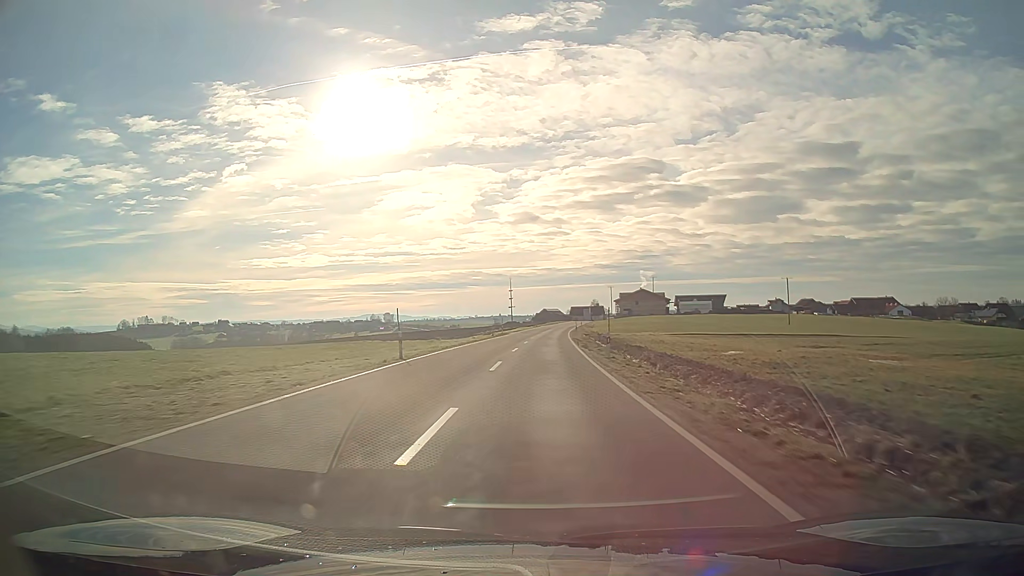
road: tertiary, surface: asphalt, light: Day
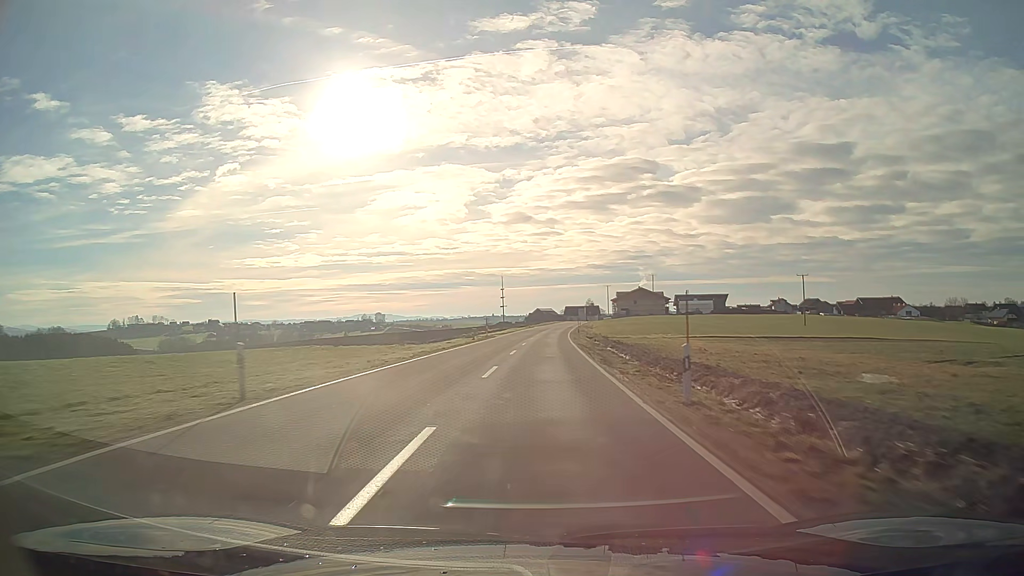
(+0.1, +14.0) m; +1°
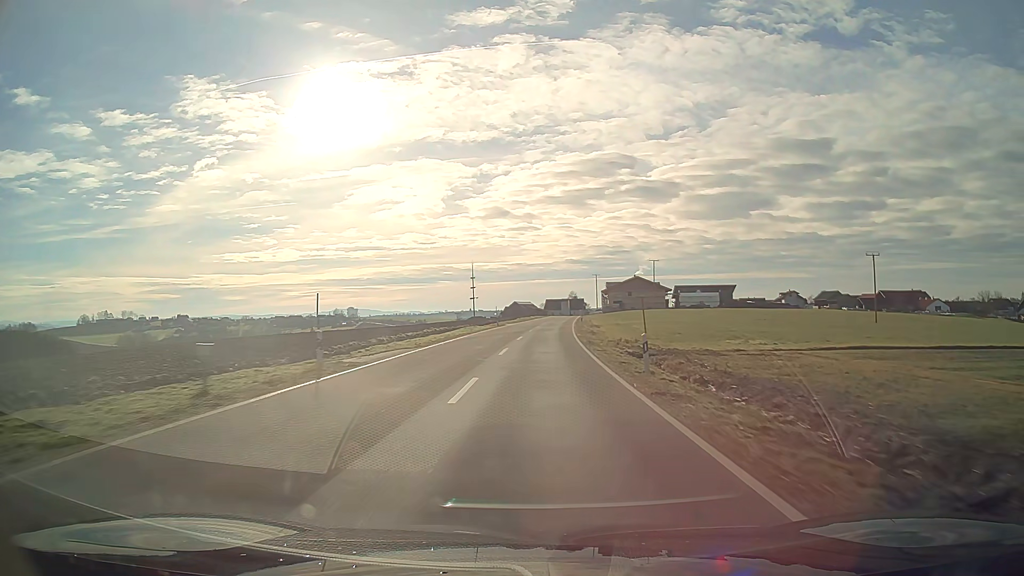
(+0.7, +41.7) m; +2°
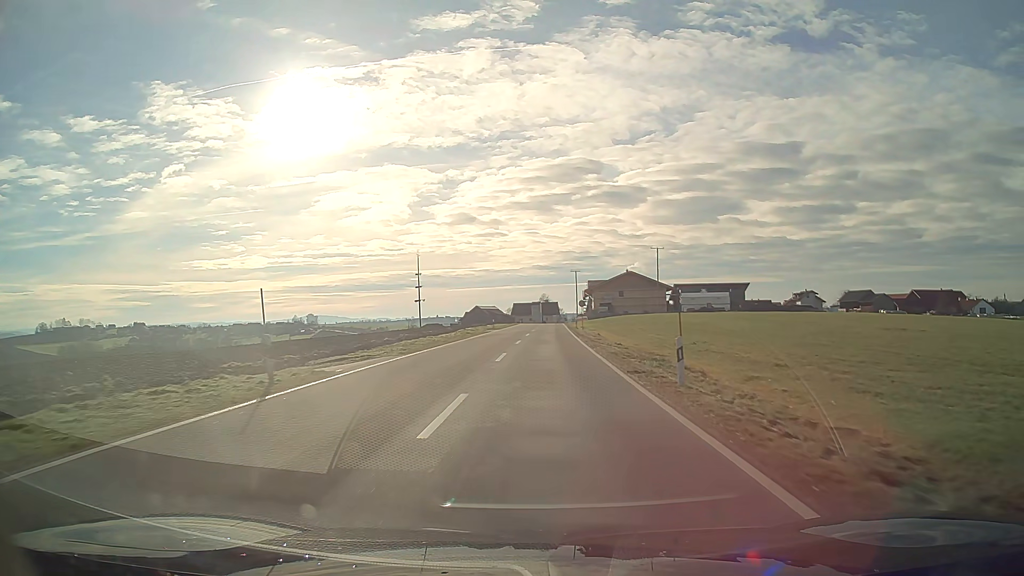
(+1.1, +50.2) m; +3°
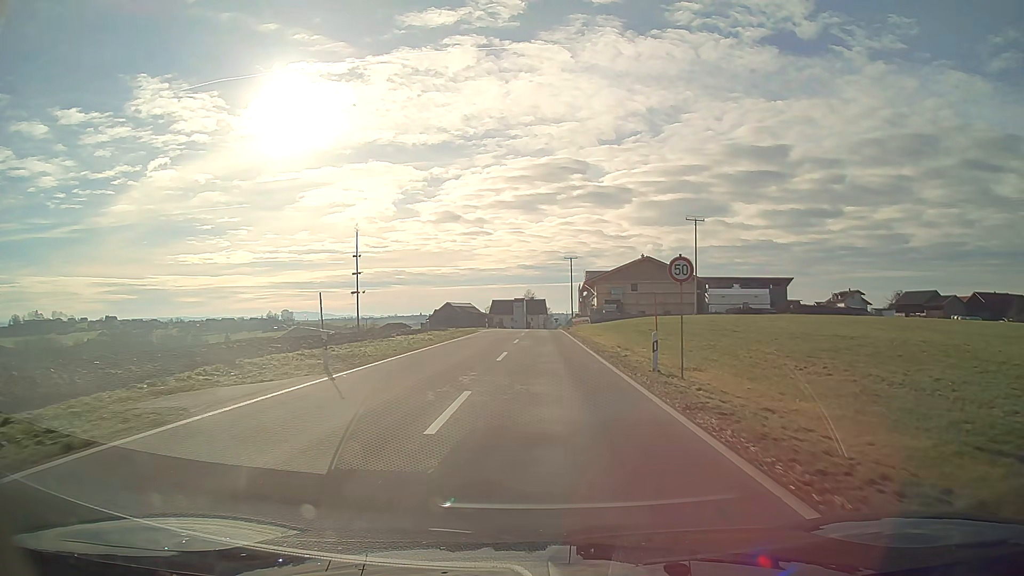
(+0.6, +46.7) m; +1°
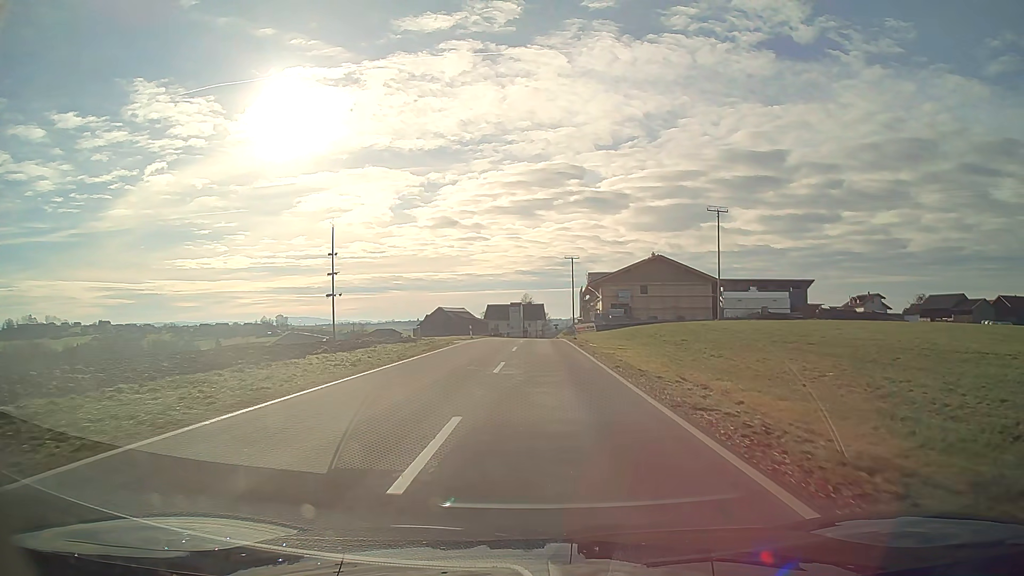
(0.0, +14.0) m; 0°
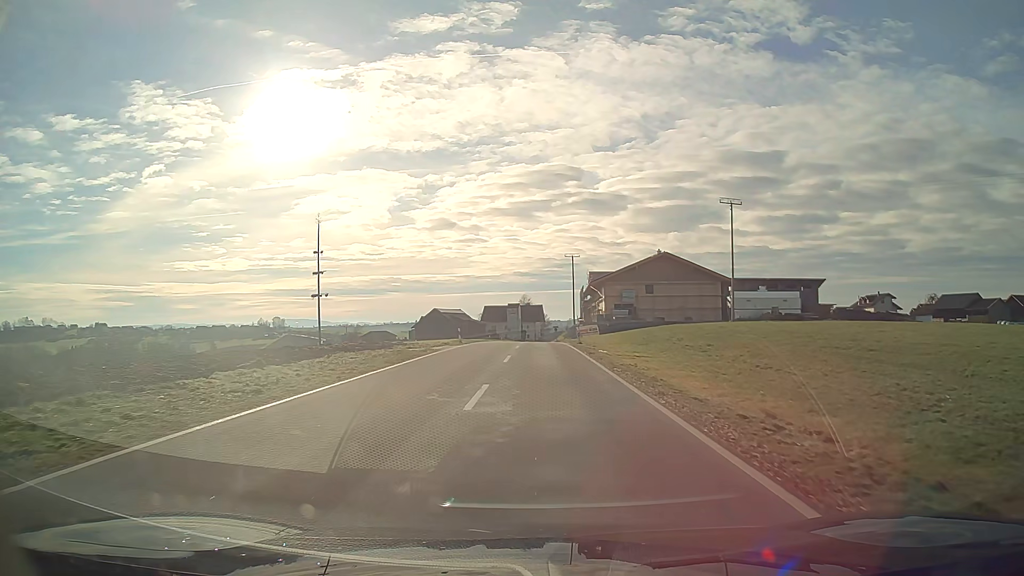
(0.0, +7.0) m; 0°
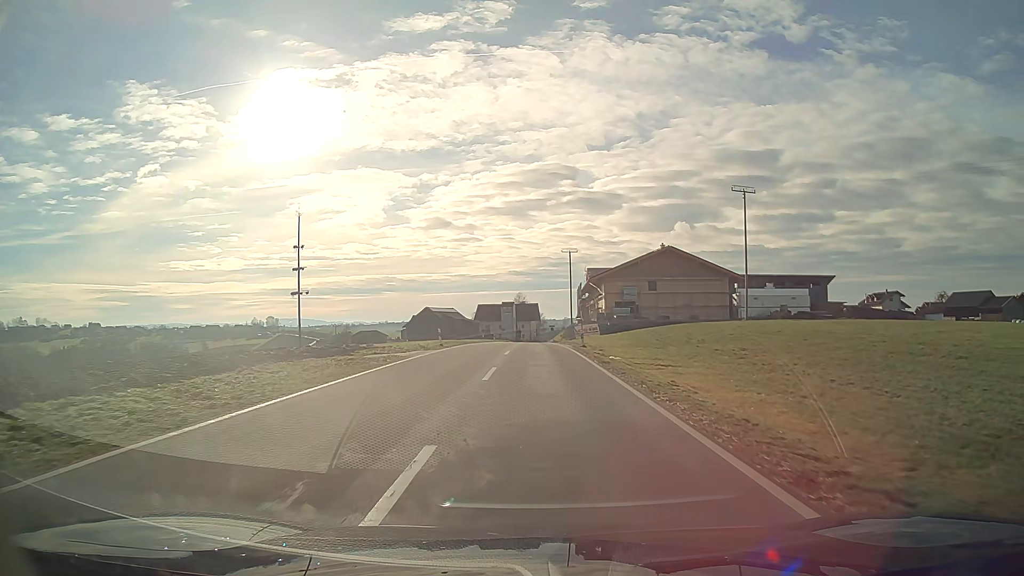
(0.0, +7.1) m; 0°
